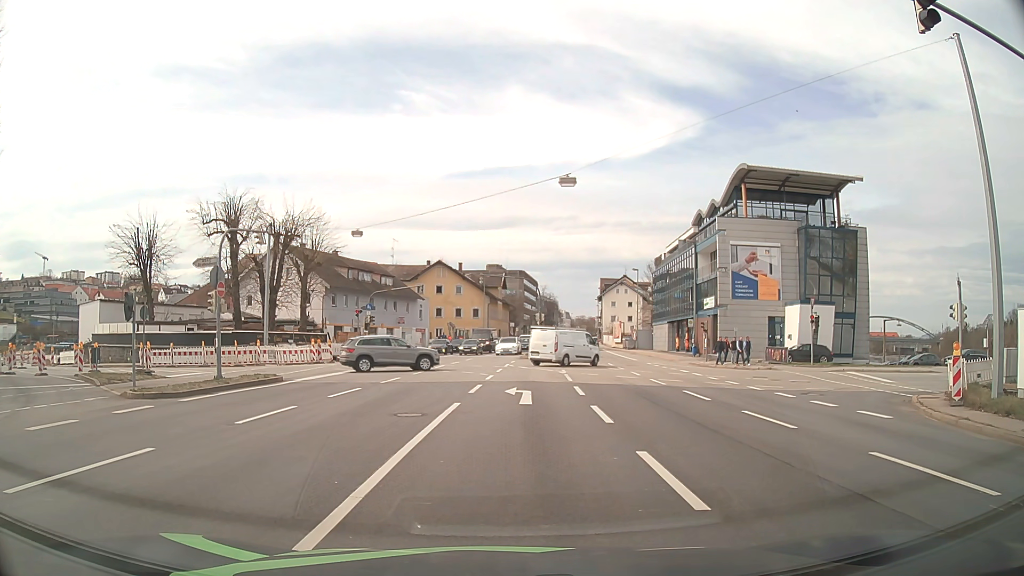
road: primary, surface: asphalt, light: Day
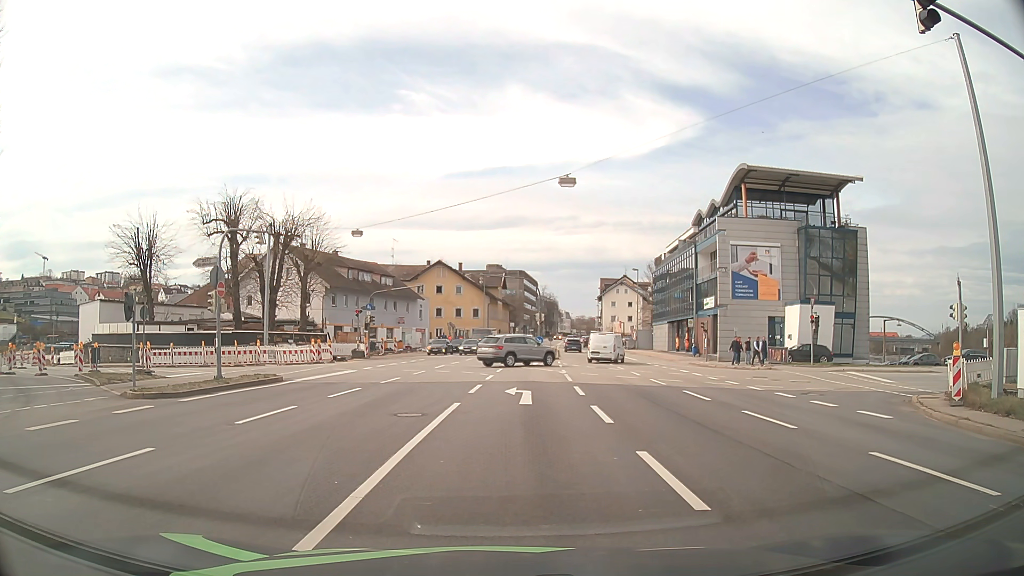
(0.0, 0.0) m; 0°
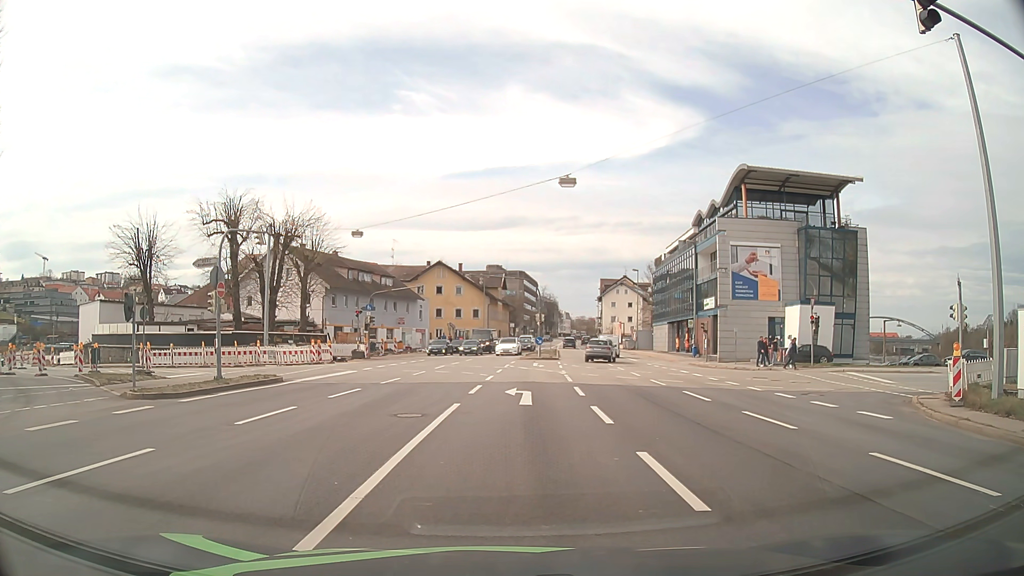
(0.0, 0.0) m; 0°
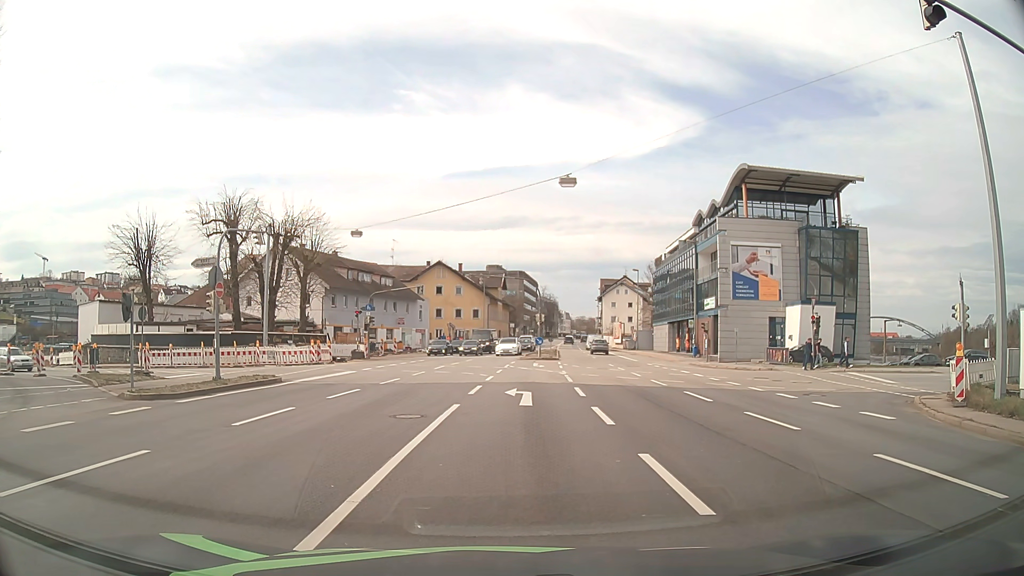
(0.0, +0.1) m; 0°
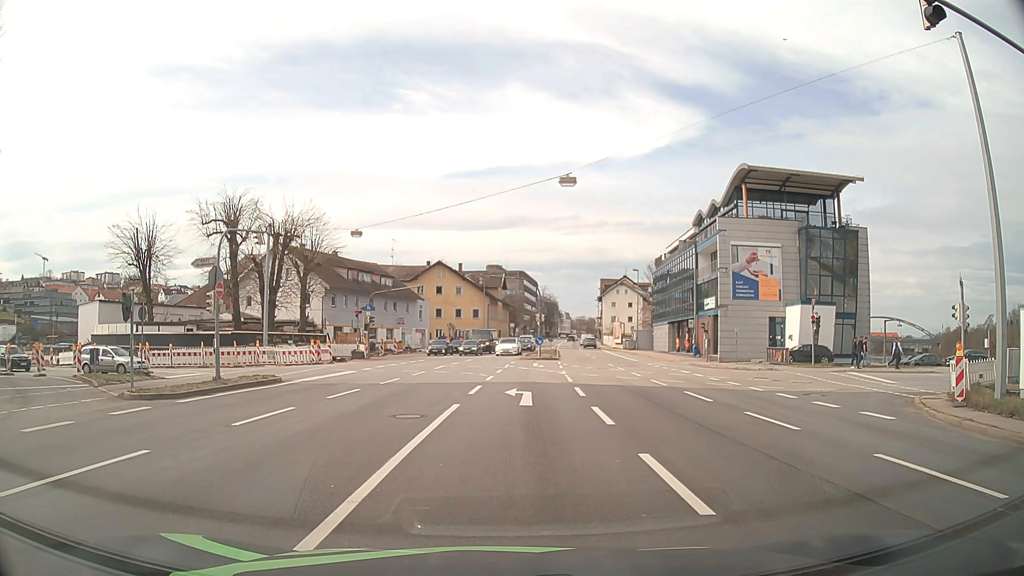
(0.0, 0.0) m; 0°
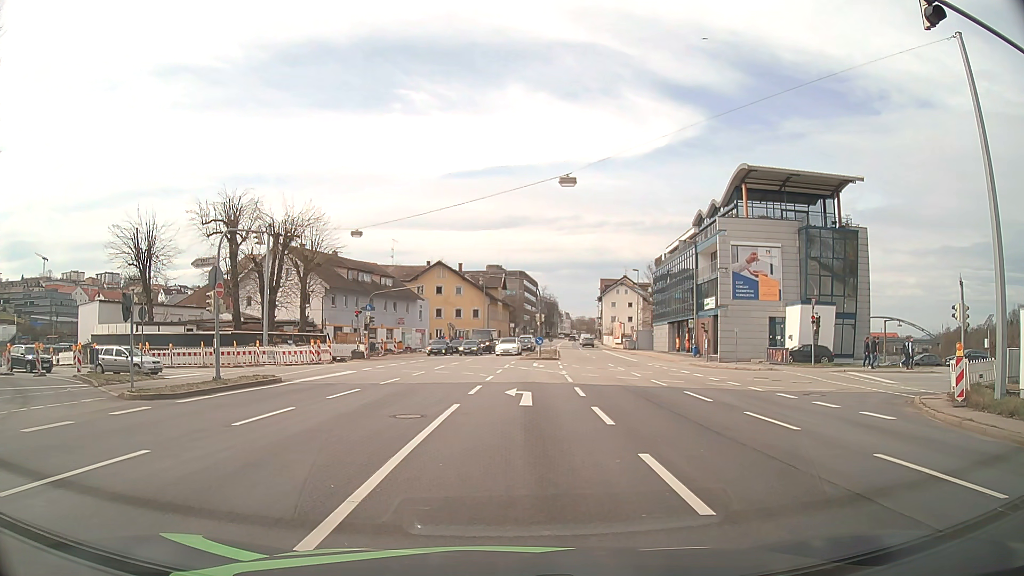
(0.0, 0.0) m; 0°
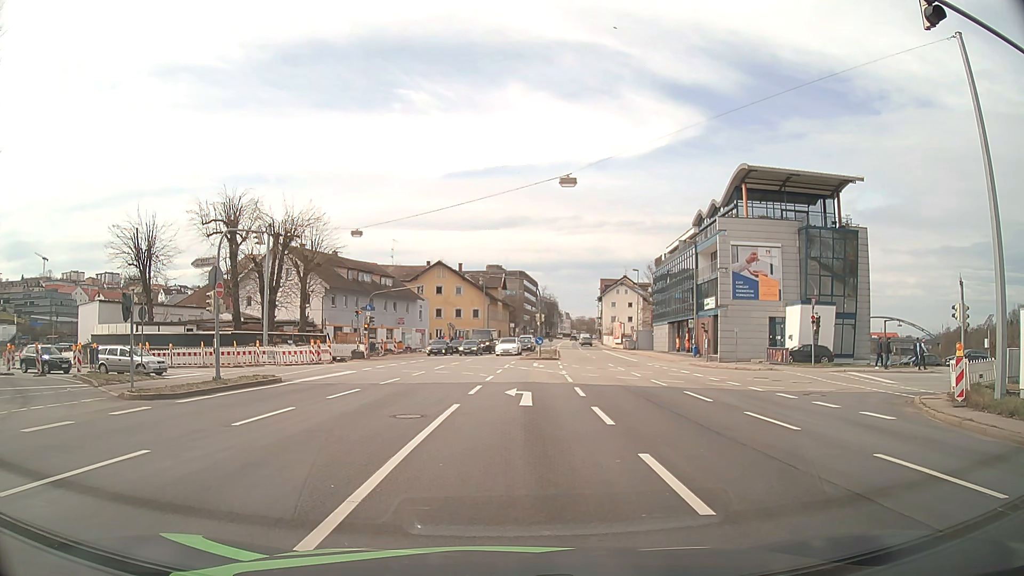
(0.0, 0.0) m; 0°
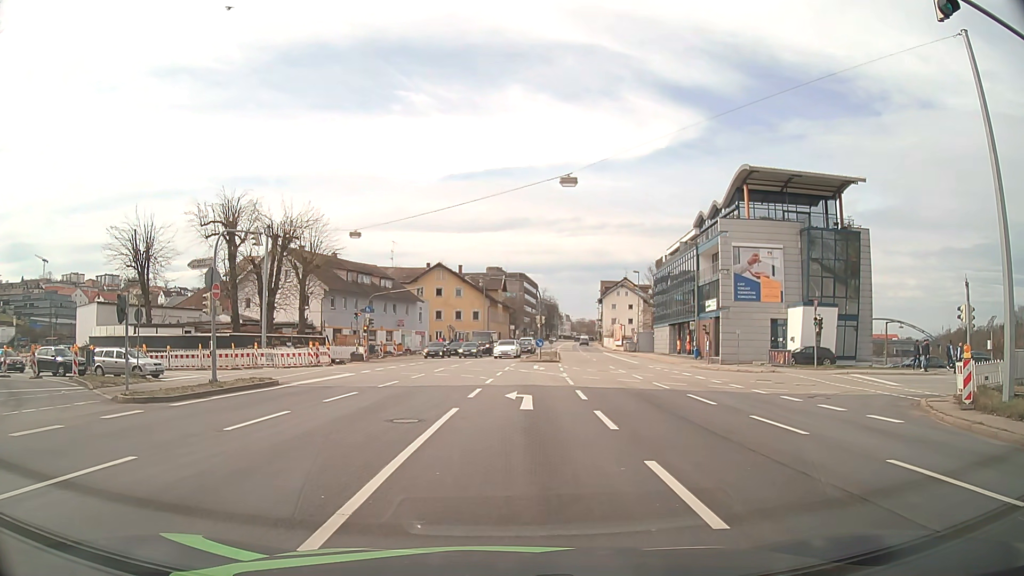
(0.0, +0.3) m; 0°
(0, +10) (0, +20) (0, +30) (-7, +36) (-17, +37) (-27, +38) (-37, +41) (-45, +47) (-51, +55) (-58, +62) m
